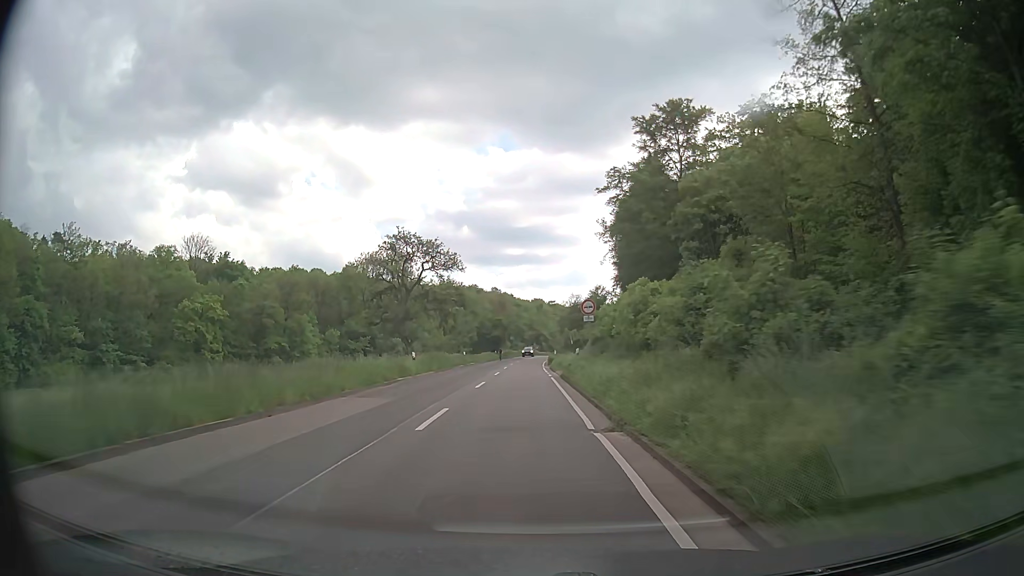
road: secondary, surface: asphalt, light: Day
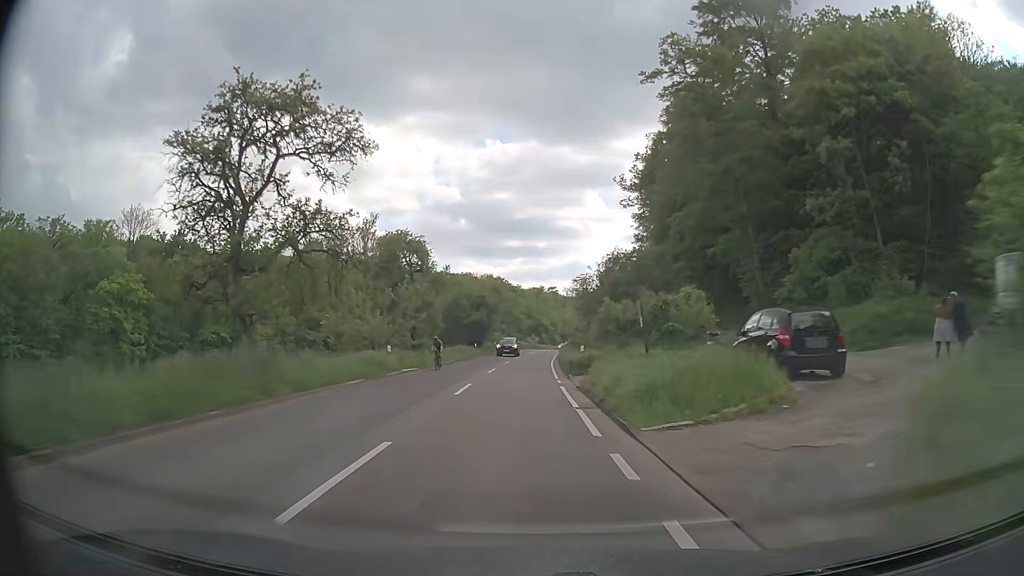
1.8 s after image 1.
(+0.1, +30.3) m; 0°
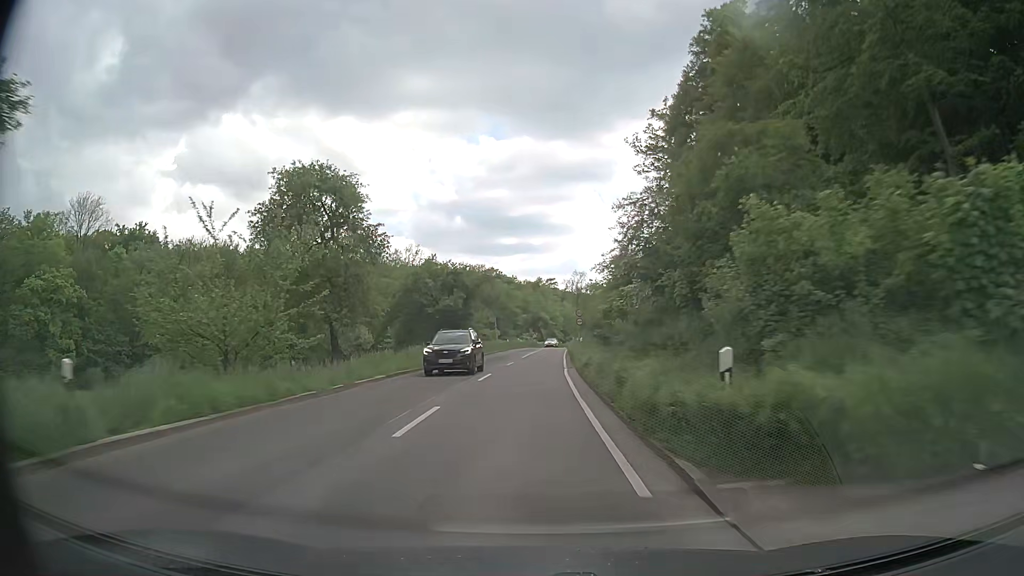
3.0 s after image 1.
(+0.2, +19.9) m; +1°
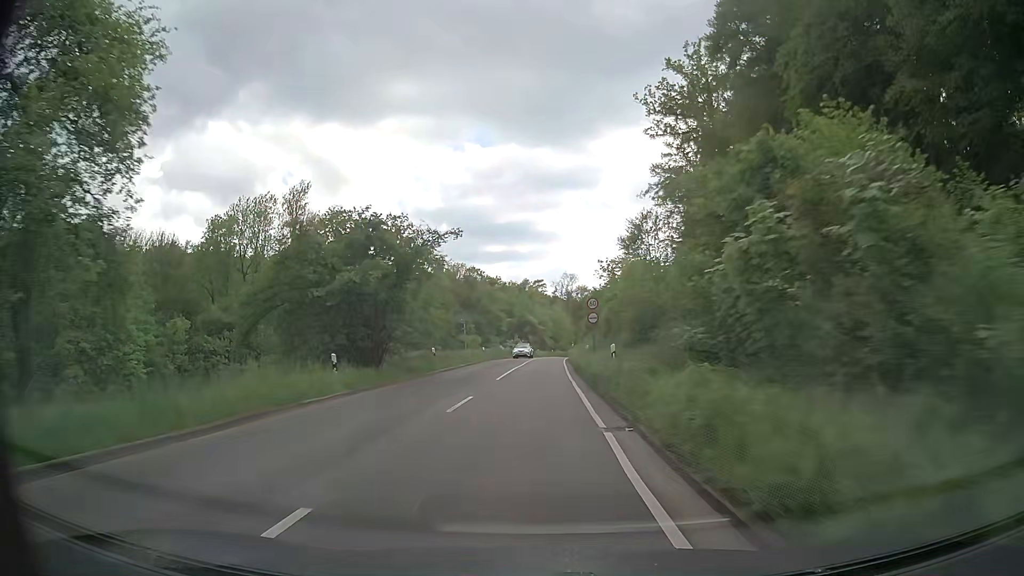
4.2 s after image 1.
(+0.1, +19.8) m; +1°
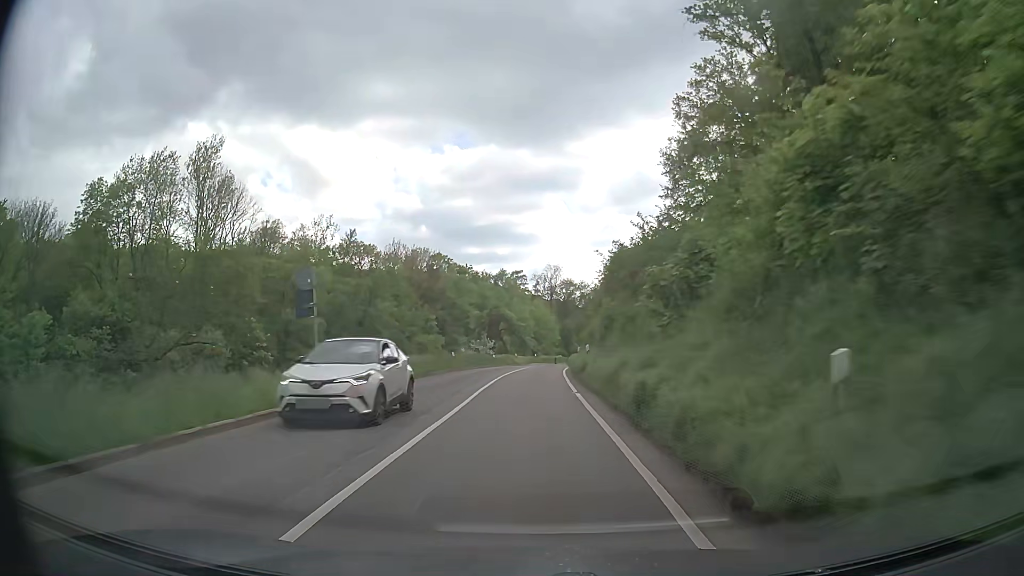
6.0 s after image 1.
(+0.5, +29.6) m; +3°
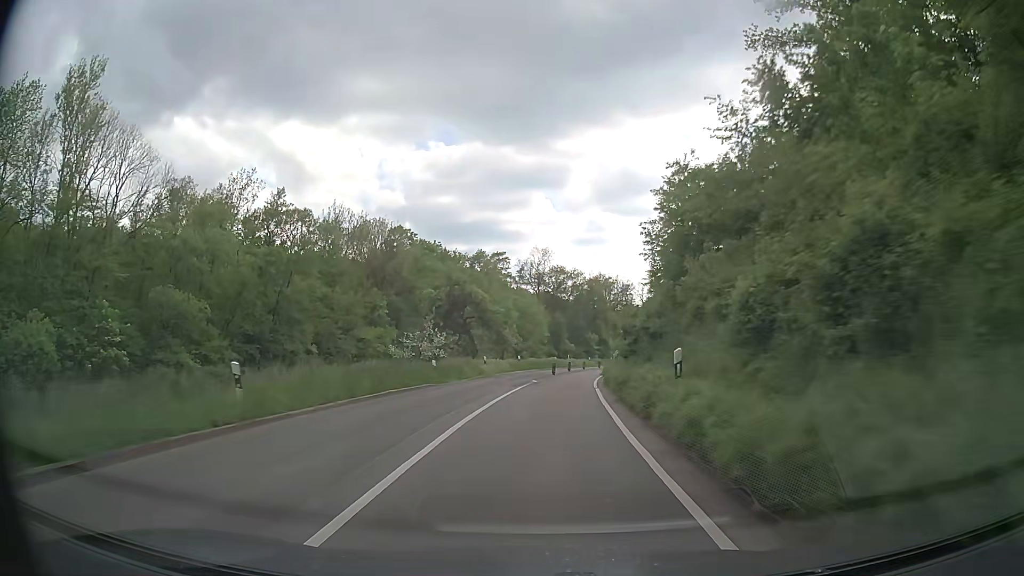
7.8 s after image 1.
(-0.3, +29.3) m; 0°
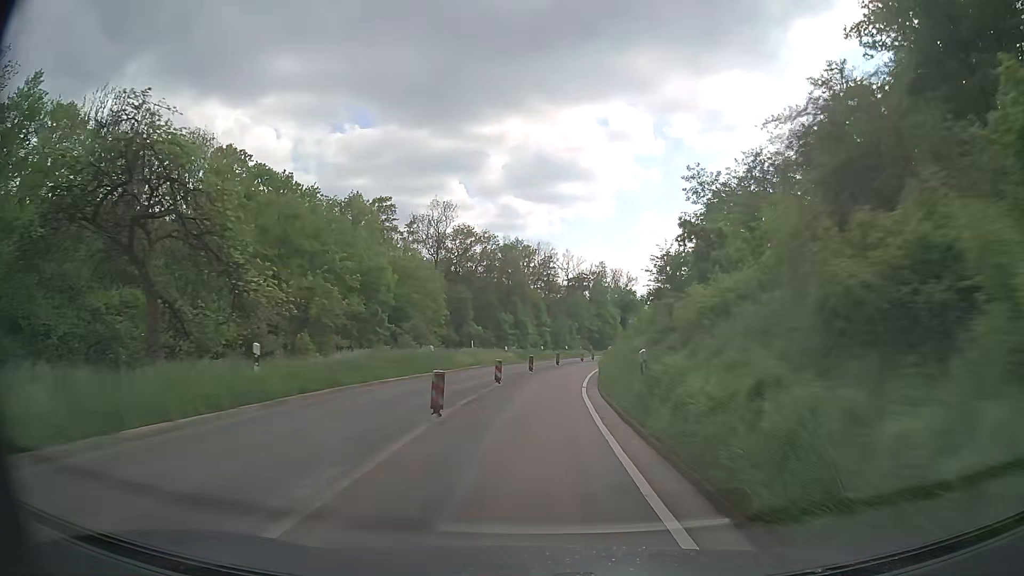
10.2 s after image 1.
(+2.6, +38.9) m; +8°
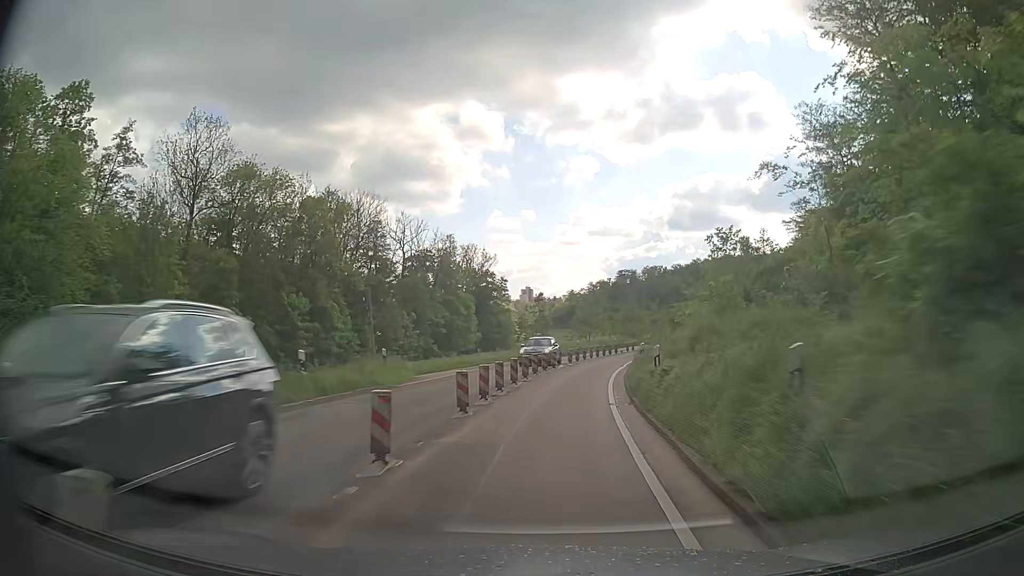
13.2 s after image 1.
(+4.3, +49.0) m; +12°
(0, +10) (+1, +20) (+3, +30) (+4, +40) (+7, +49) (+10, +59) (+14, +68) (+18, +77) (+22, +86) (+26, +95) m
